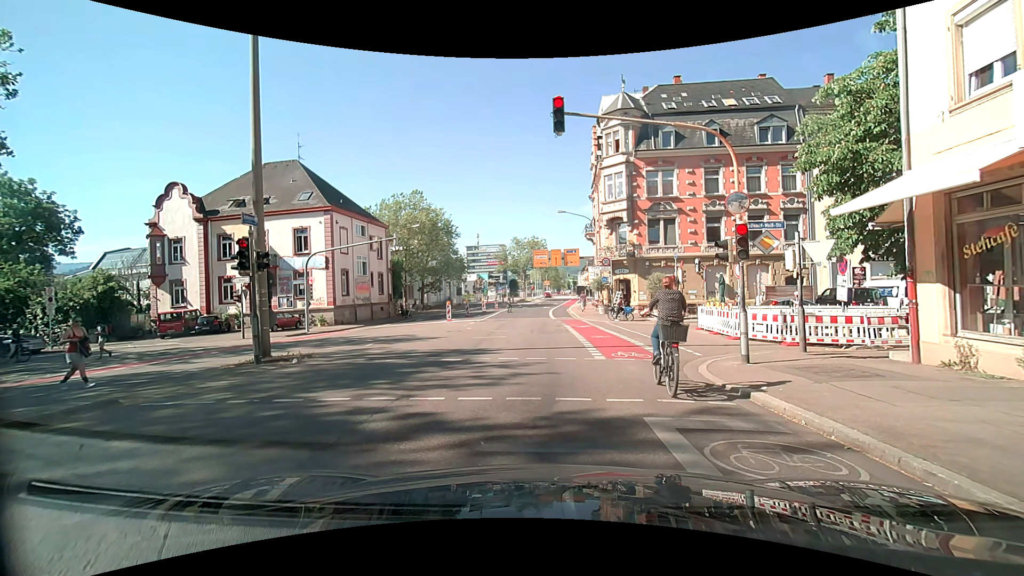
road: secondary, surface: asphalt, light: Day
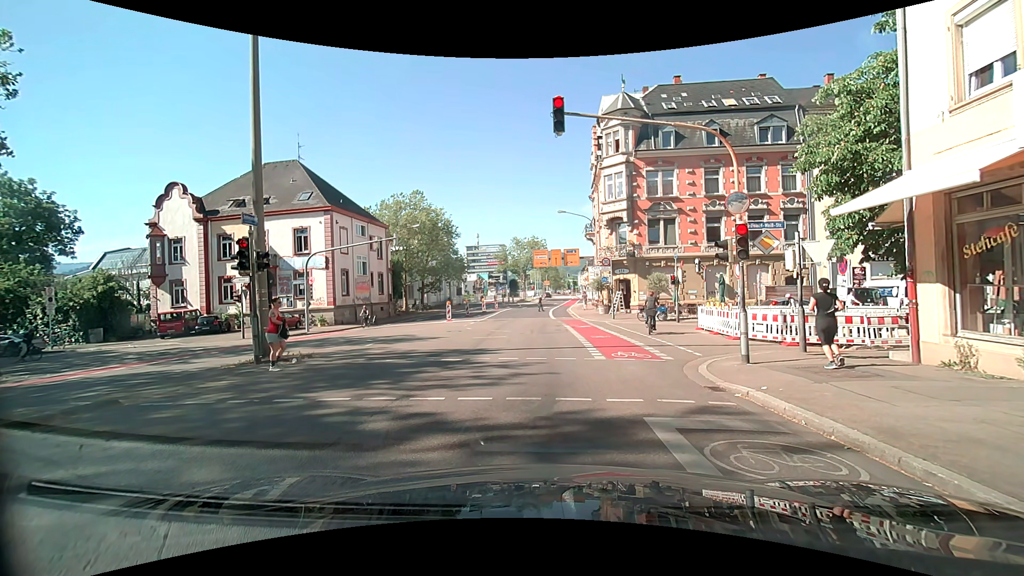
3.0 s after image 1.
(0.0, 0.0) m; 0°
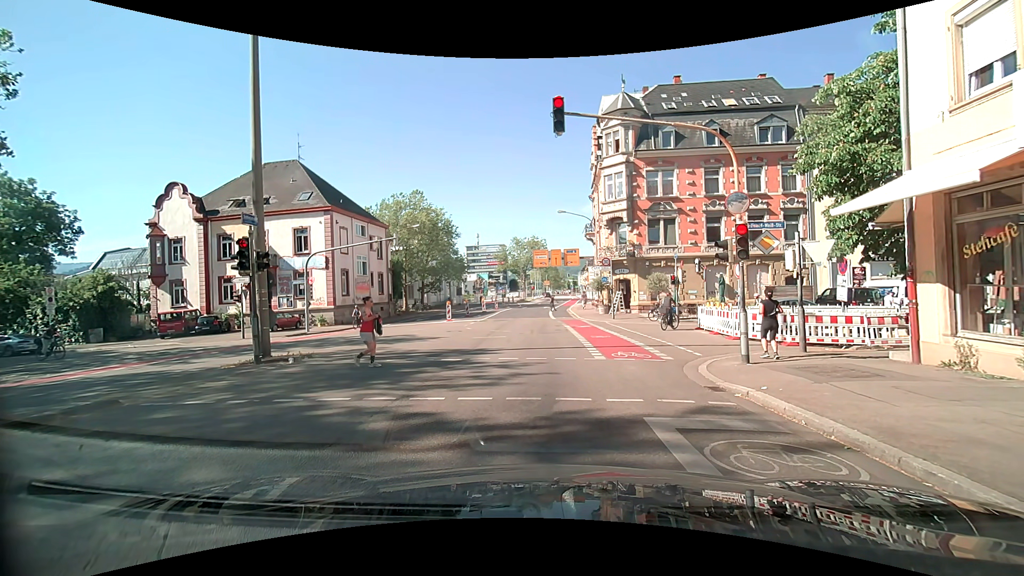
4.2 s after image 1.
(0.0, 0.0) m; 0°
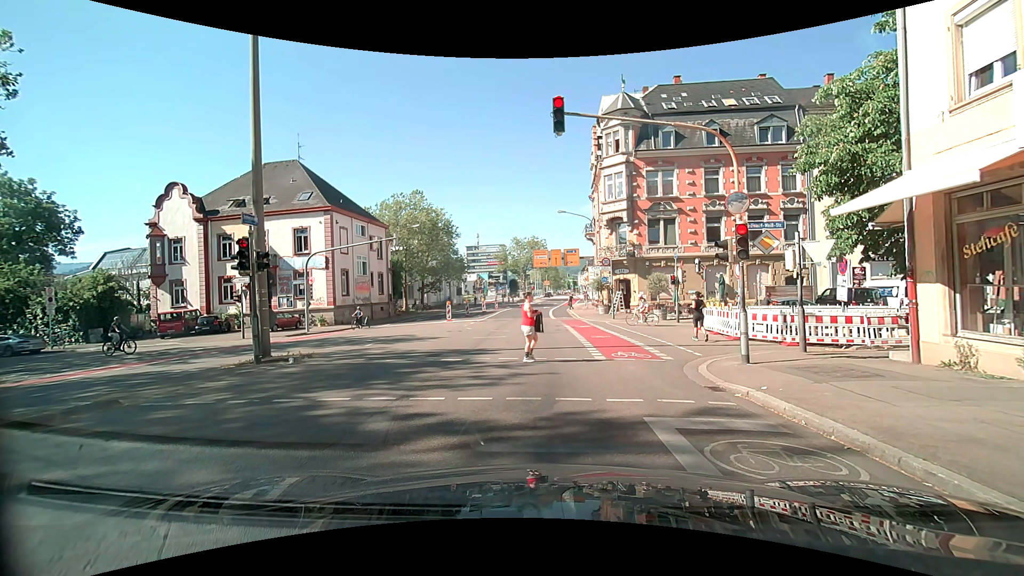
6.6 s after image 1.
(0.0, 0.0) m; 0°
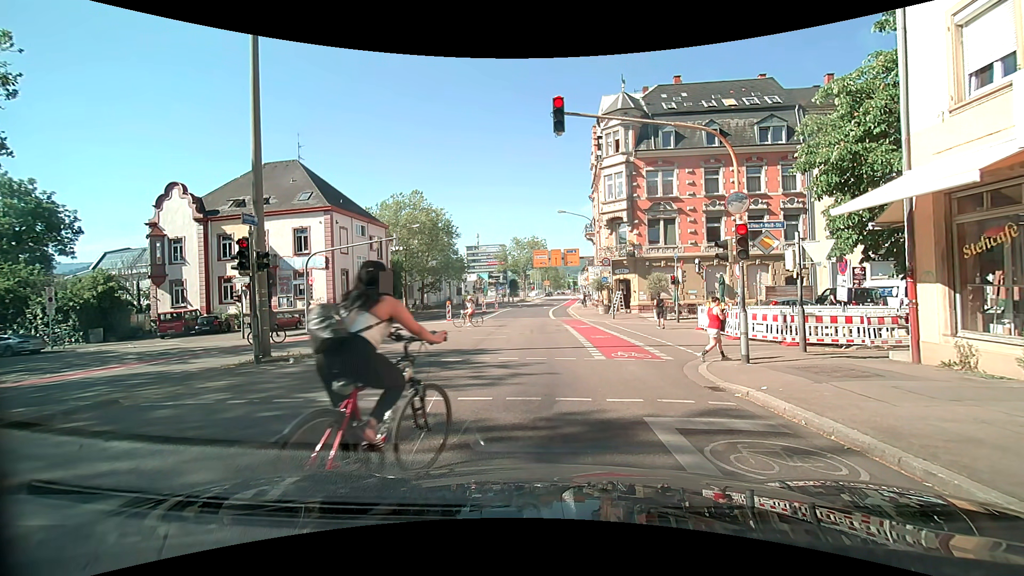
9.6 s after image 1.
(0.0, 0.0) m; 0°
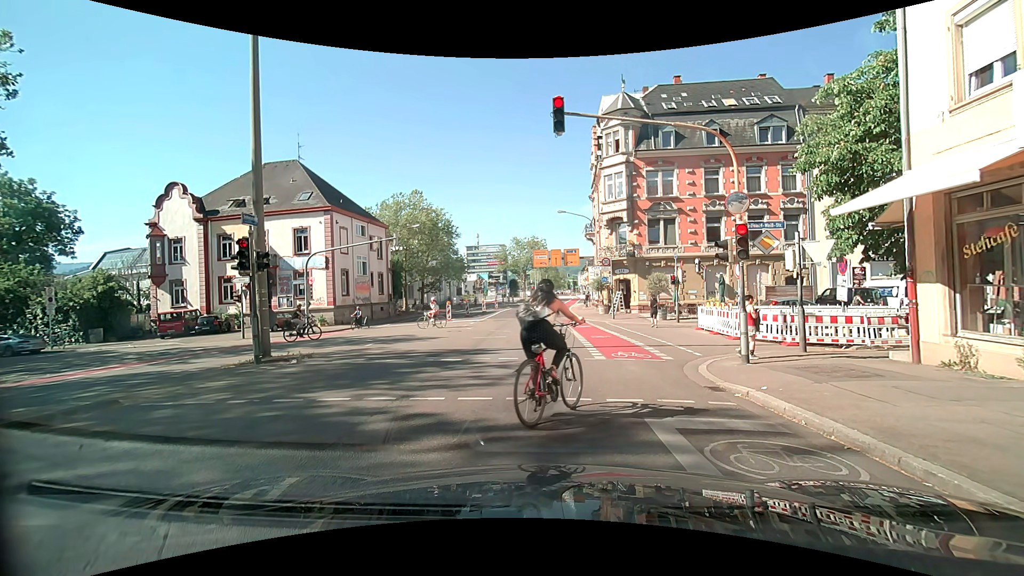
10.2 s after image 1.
(0.0, 0.0) m; 0°
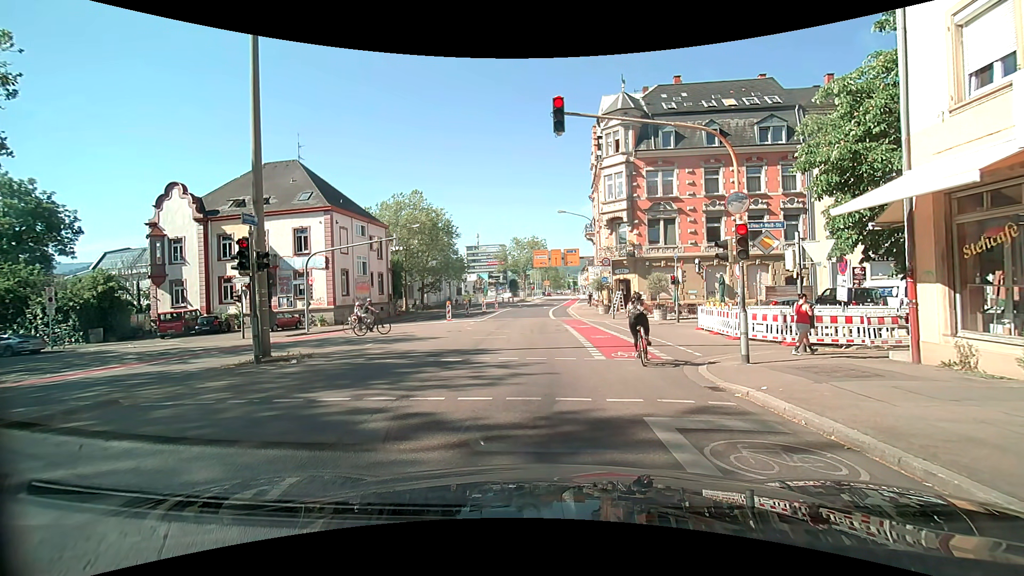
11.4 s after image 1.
(0.0, 0.0) m; 0°
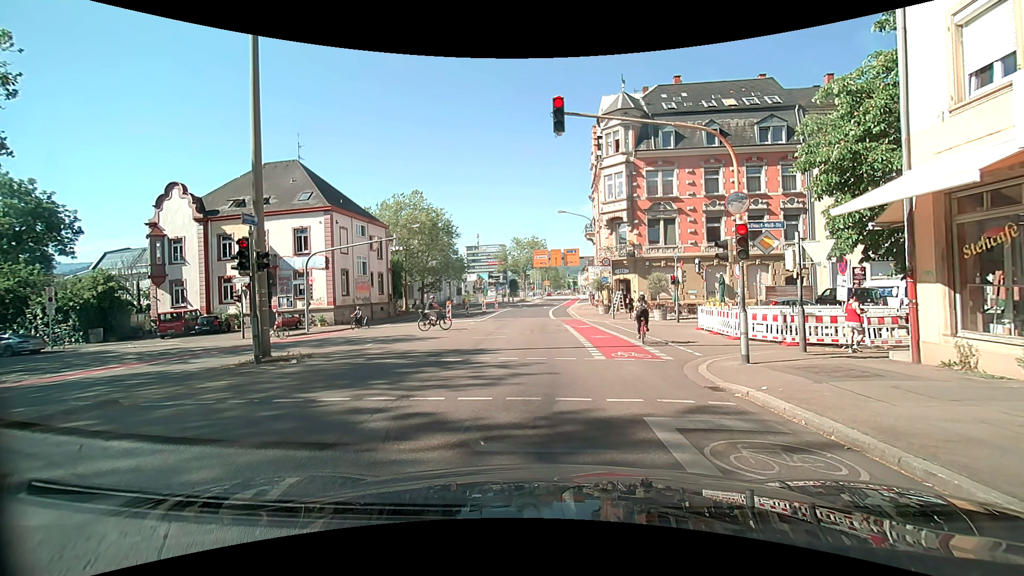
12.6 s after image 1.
(0.0, 0.0) m; 0°
(0, +10) (0, +20) (0, +30) (0, +40) (0, +50) (0, +60) (+1, +70) (+2, +80) (+5, +90) (+8, +99) m
